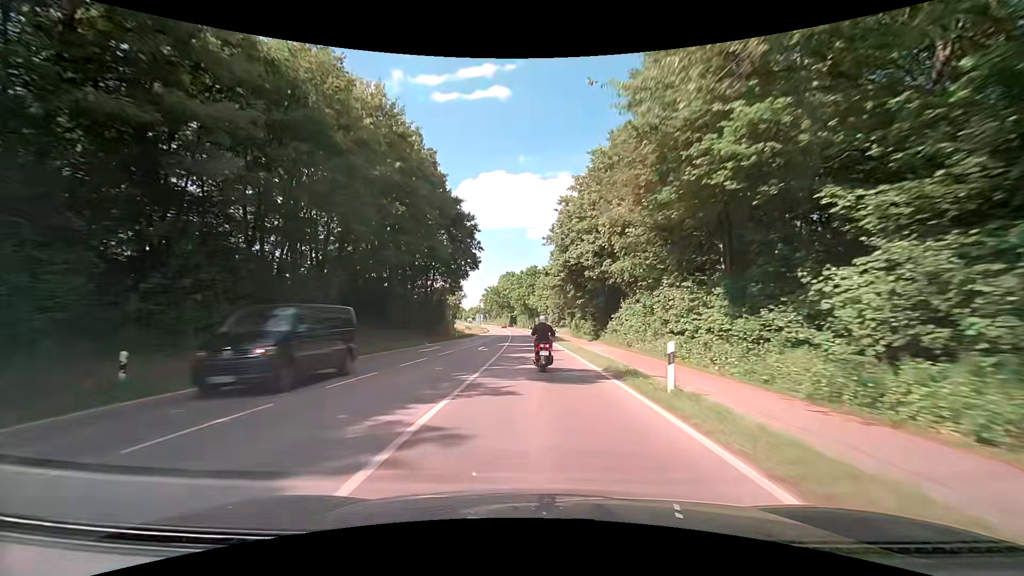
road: secondary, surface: asphalt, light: Day
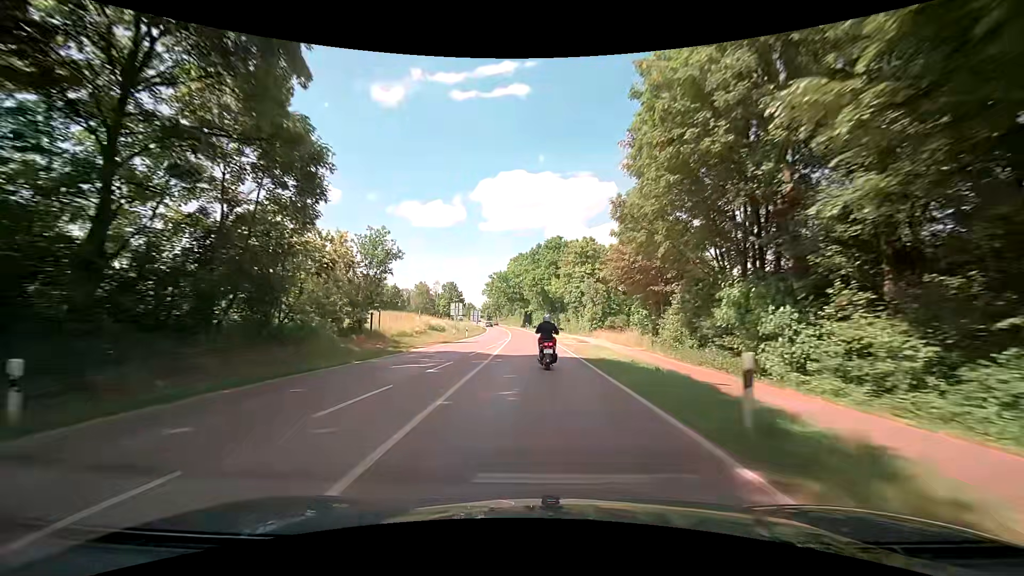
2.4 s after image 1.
(-0.6, +48.1) m; -2°
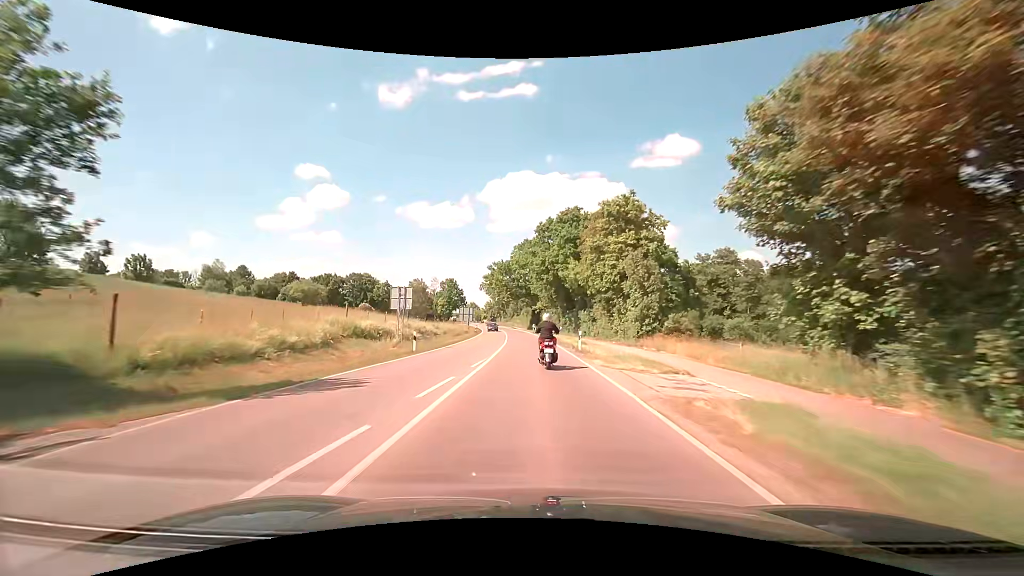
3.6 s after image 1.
(-0.2, +24.5) m; -1°
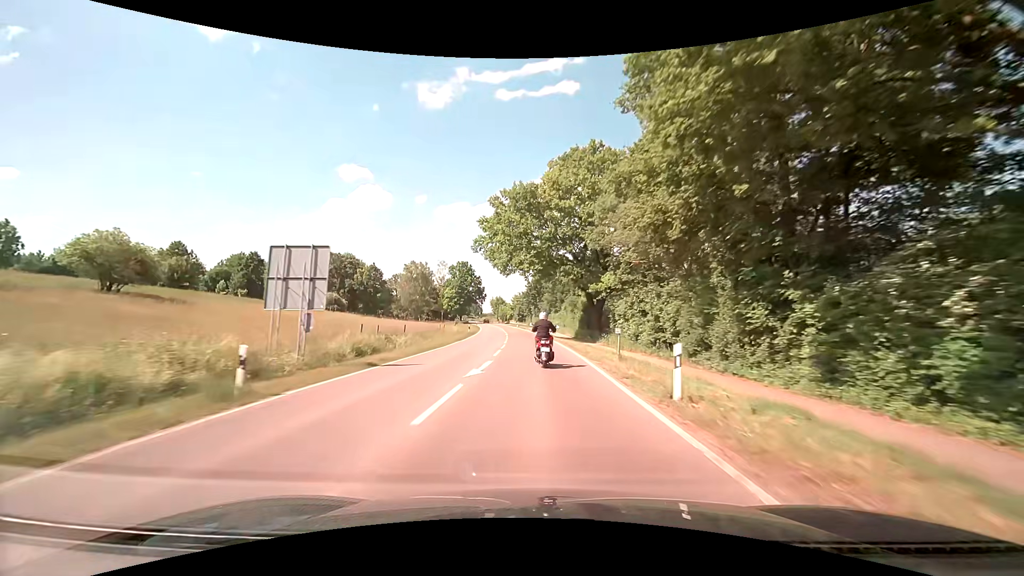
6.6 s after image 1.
(-1.2, +60.4) m; -4°
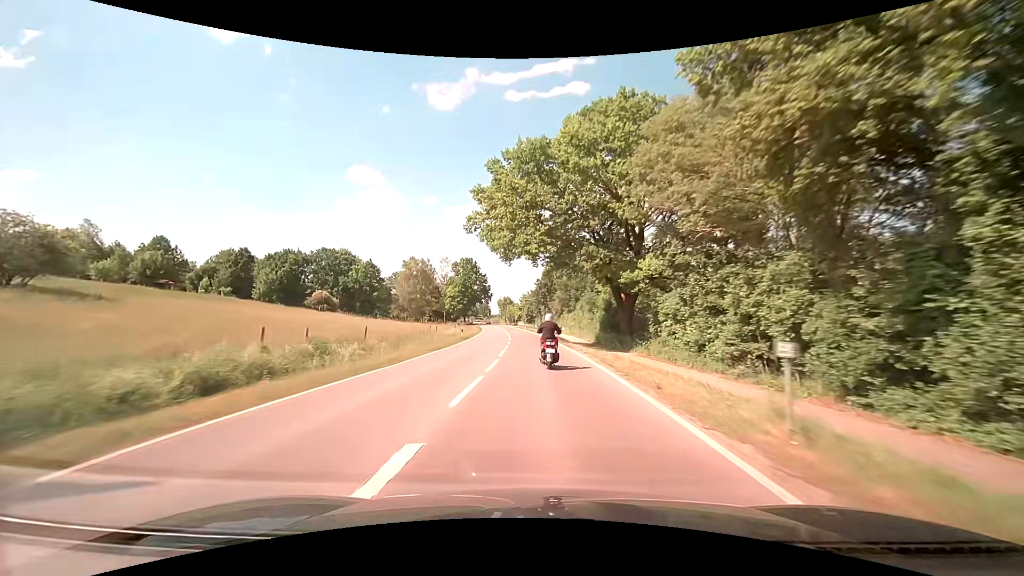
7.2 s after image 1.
(-0.2, +11.8) m; -1°
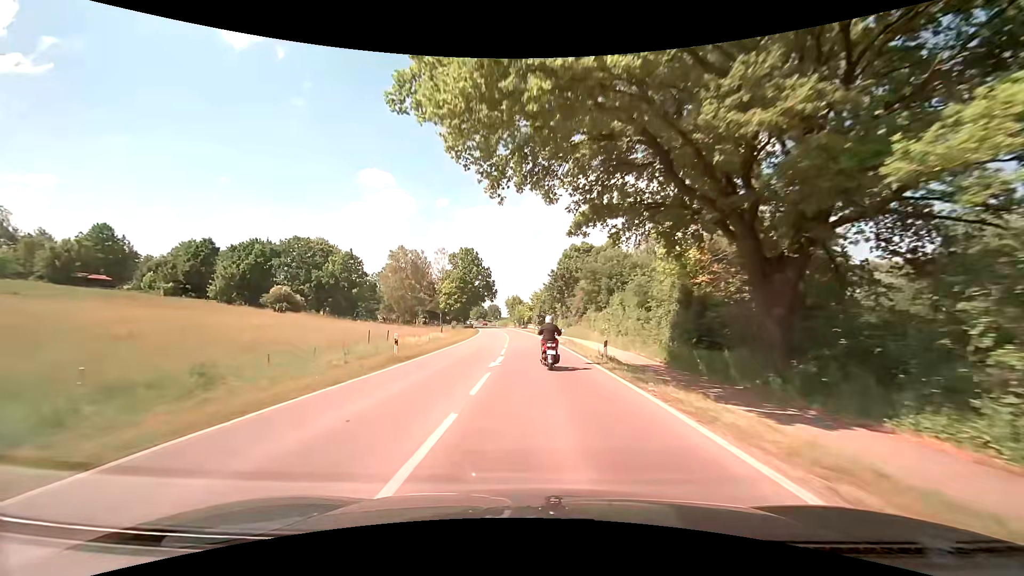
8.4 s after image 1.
(-0.4, +23.3) m; -2°
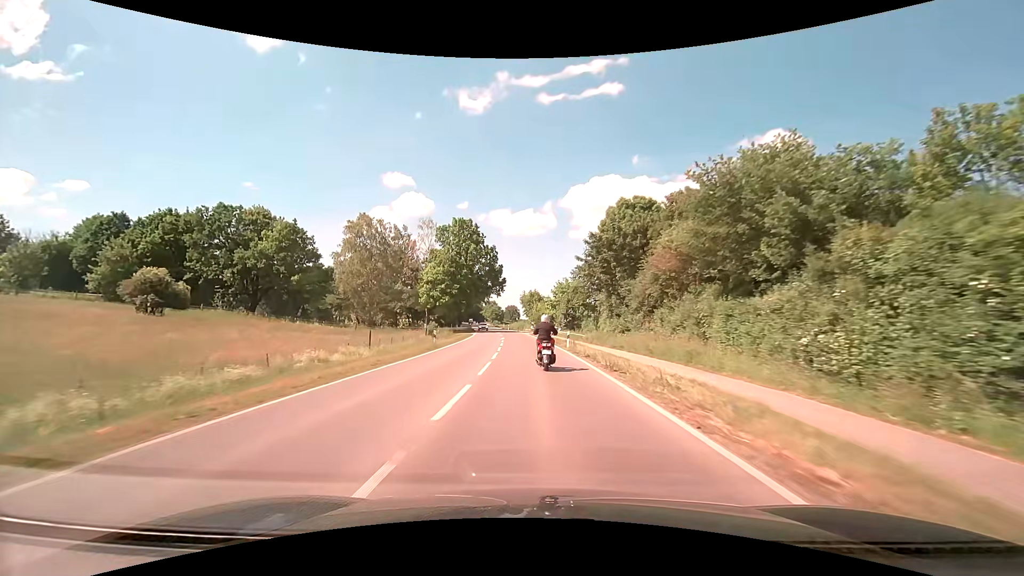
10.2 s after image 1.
(-0.7, +35.5) m; -2°
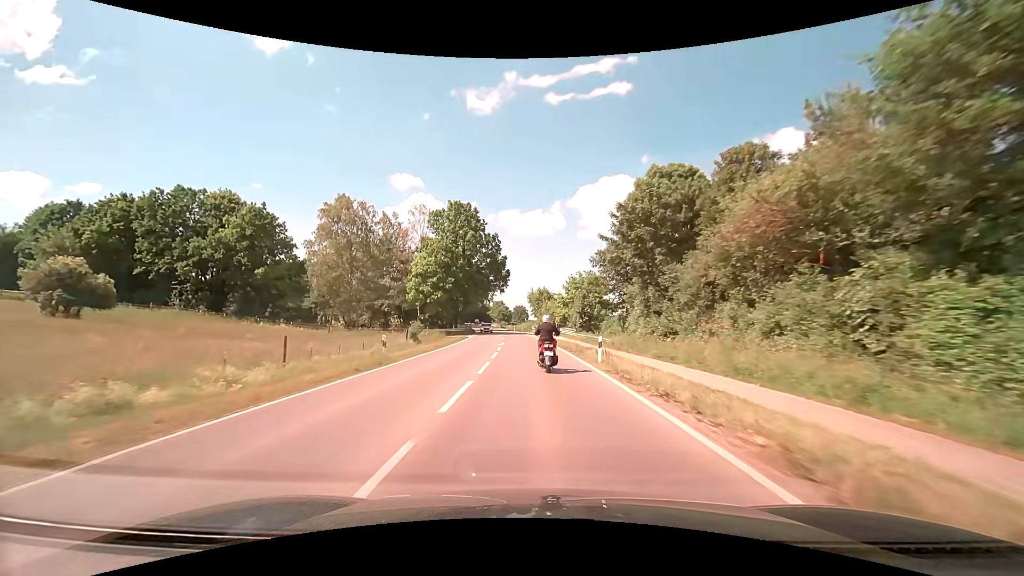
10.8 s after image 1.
(-0.1, +12.0) m; -1°
(0, +10) (0, +20) (-1, +30) (-1, +40) (-2, +50) (-3, +60) (-3, +70) (-4, +80) (-6, +90) (-7, +100) m
